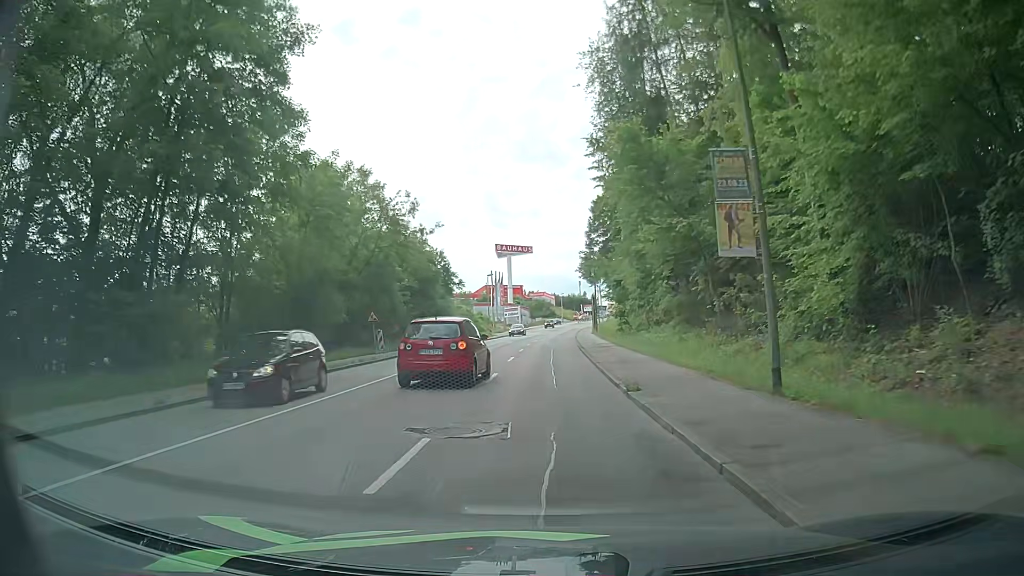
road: tertiary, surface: asphalt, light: Day
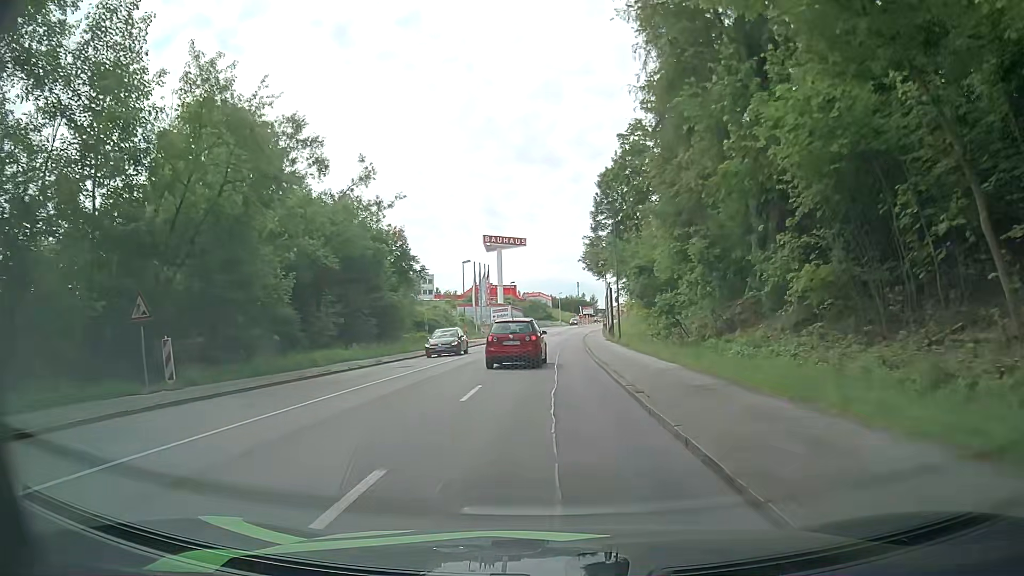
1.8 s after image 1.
(0.0, +22.0) m; 0°
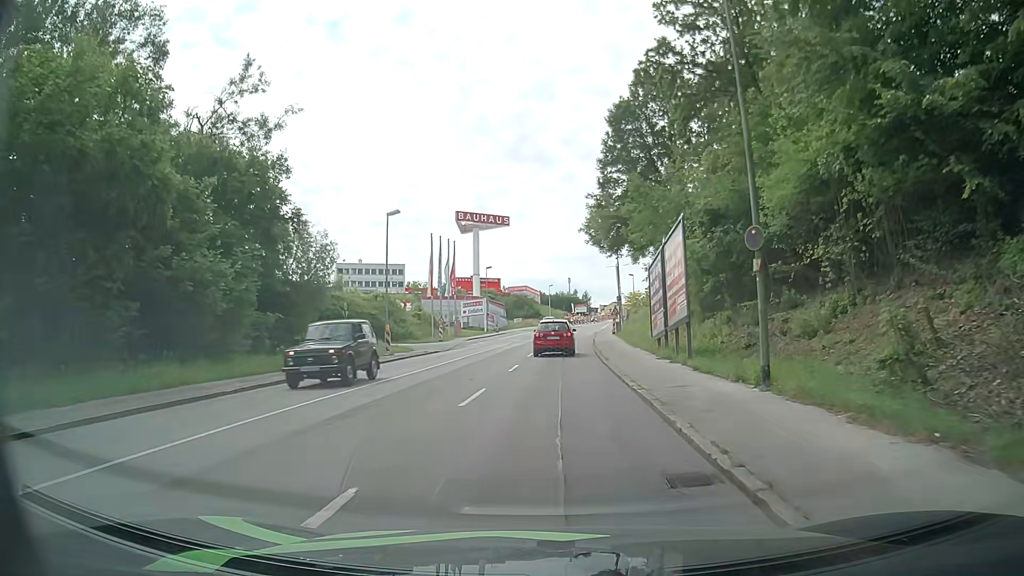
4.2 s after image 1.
(+0.2, +27.8) m; +1°
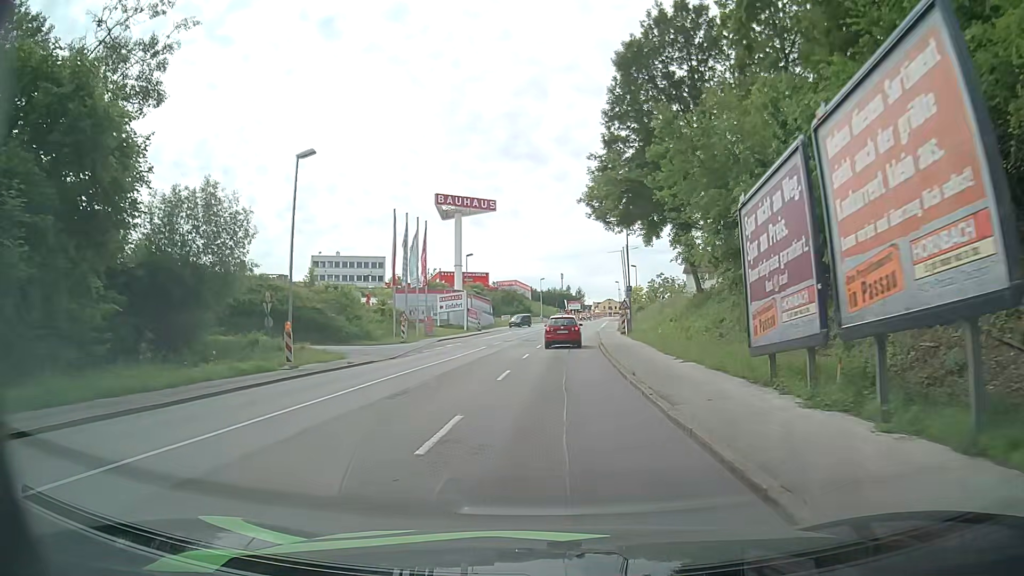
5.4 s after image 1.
(+0.1, +13.4) m; +2°
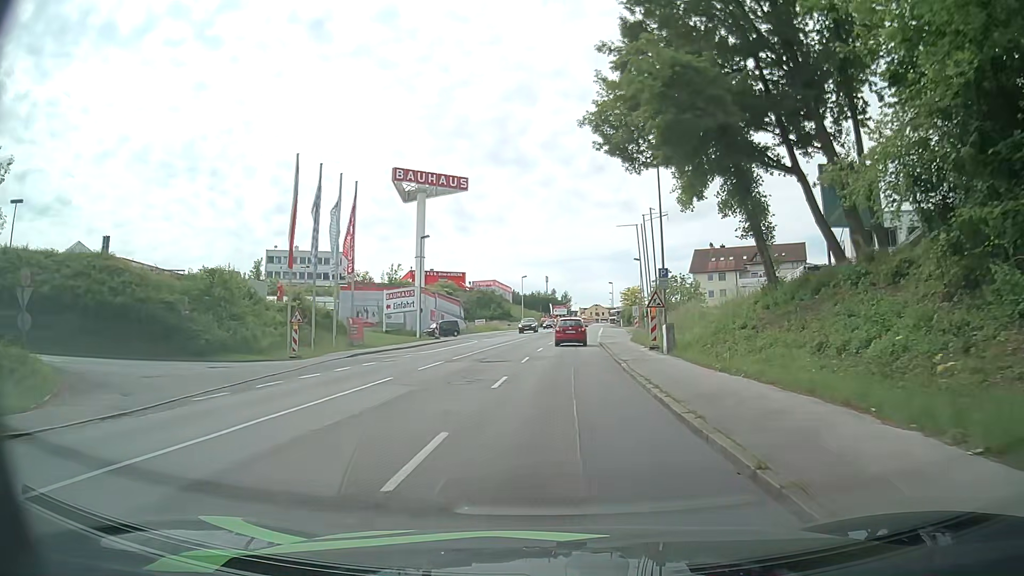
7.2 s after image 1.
(-0.1, +19.7) m; 0°
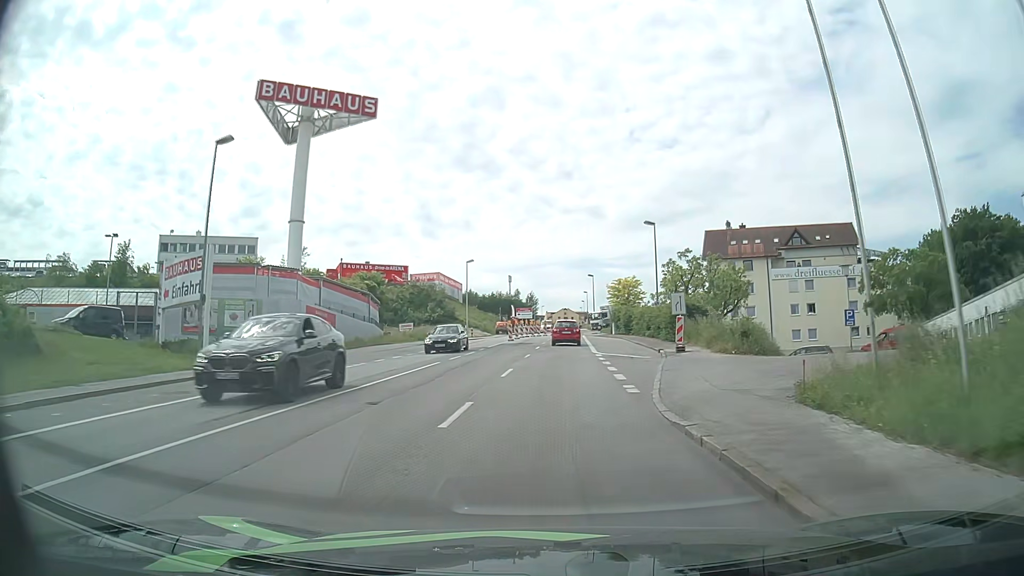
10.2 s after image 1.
(+1.0, +32.5) m; +3°
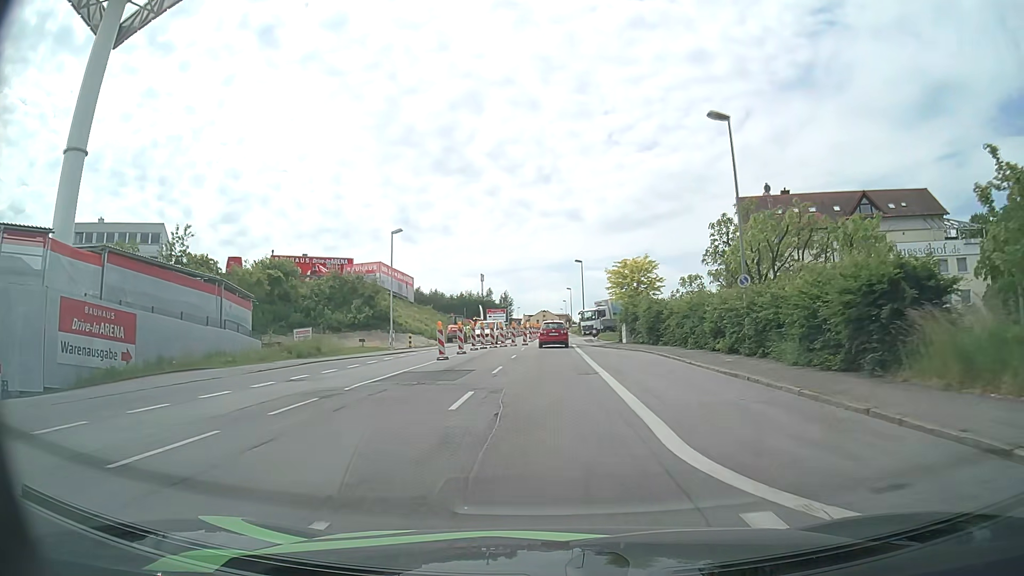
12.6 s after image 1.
(+0.6, +25.5) m; +2°
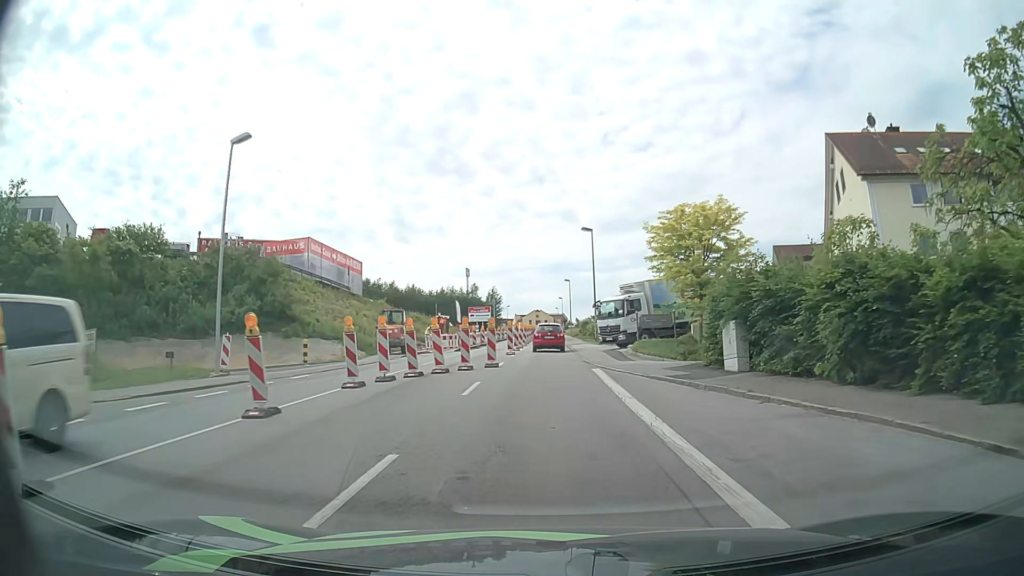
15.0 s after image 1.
(-0.2, +24.1) m; 0°
(0, +10) (0, +20) (0, +30) (0, +40) (0, +50) (0, +60) (0, +70) (0, +80) (0, +90) (0, +100) m
